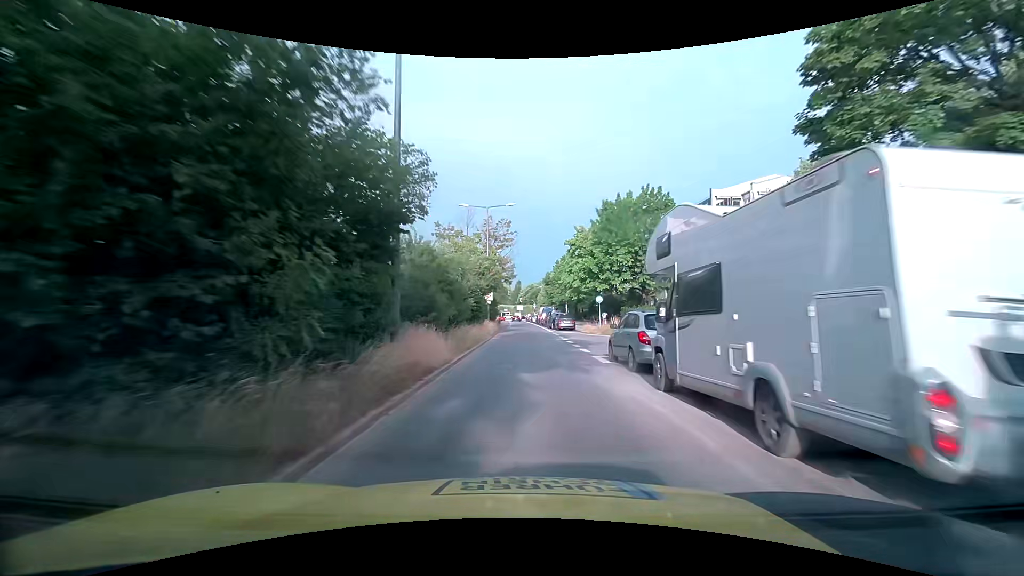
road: secondary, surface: asphalt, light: Day
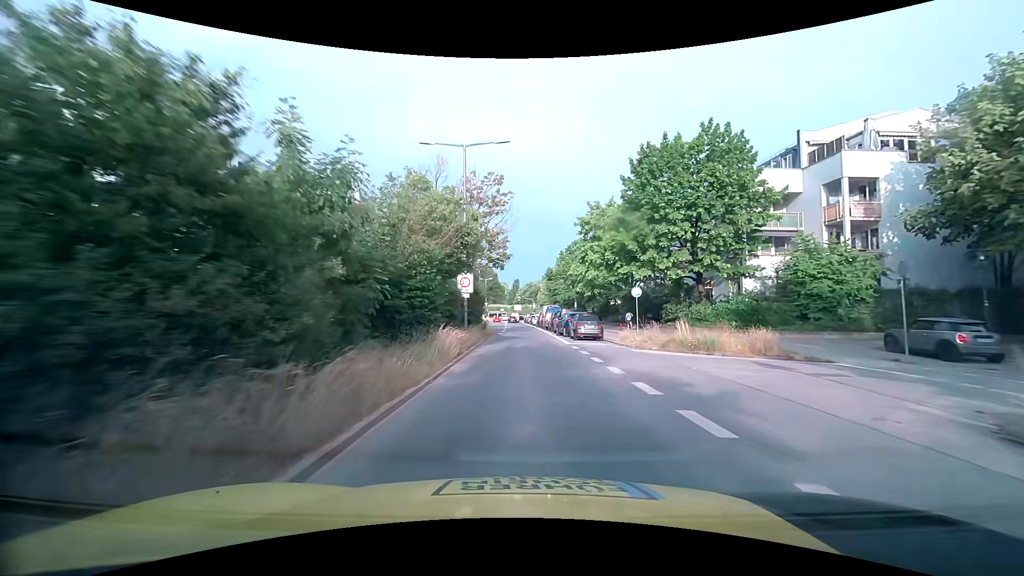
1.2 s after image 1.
(0.0, +15.7) m; +1°
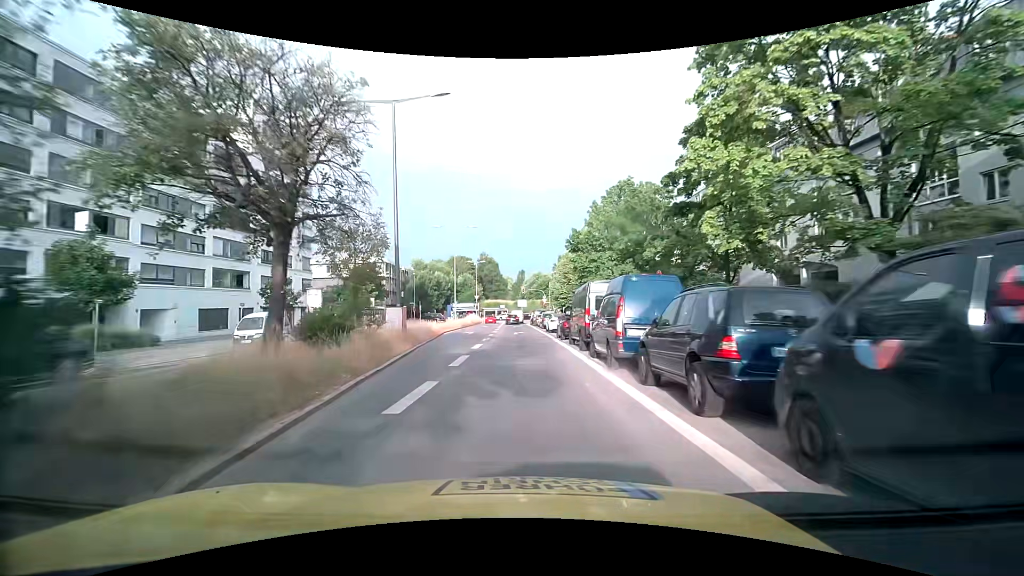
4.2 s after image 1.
(0.0, +36.6) m; -1°
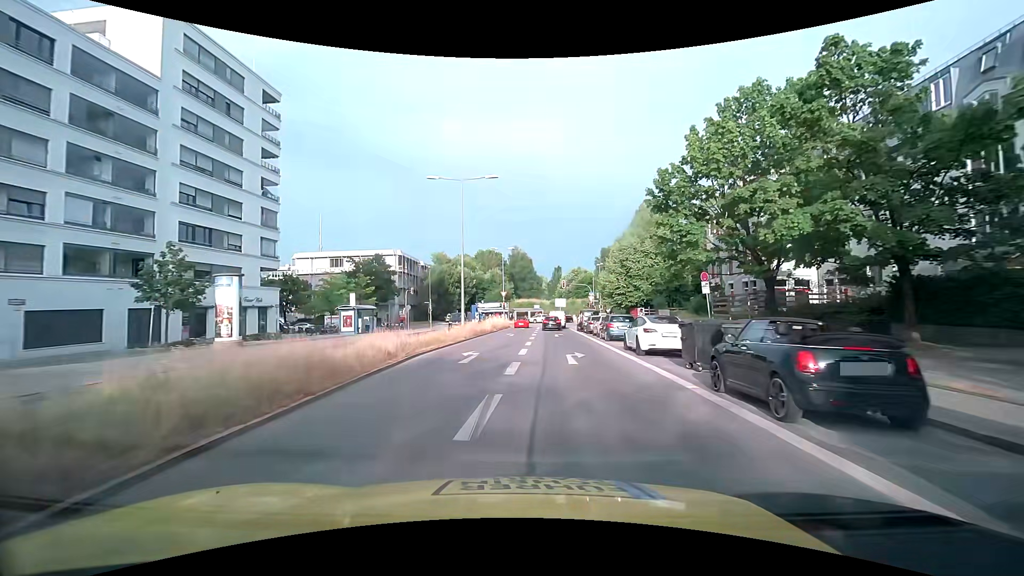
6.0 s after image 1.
(-0.8, +19.5) m; -3°
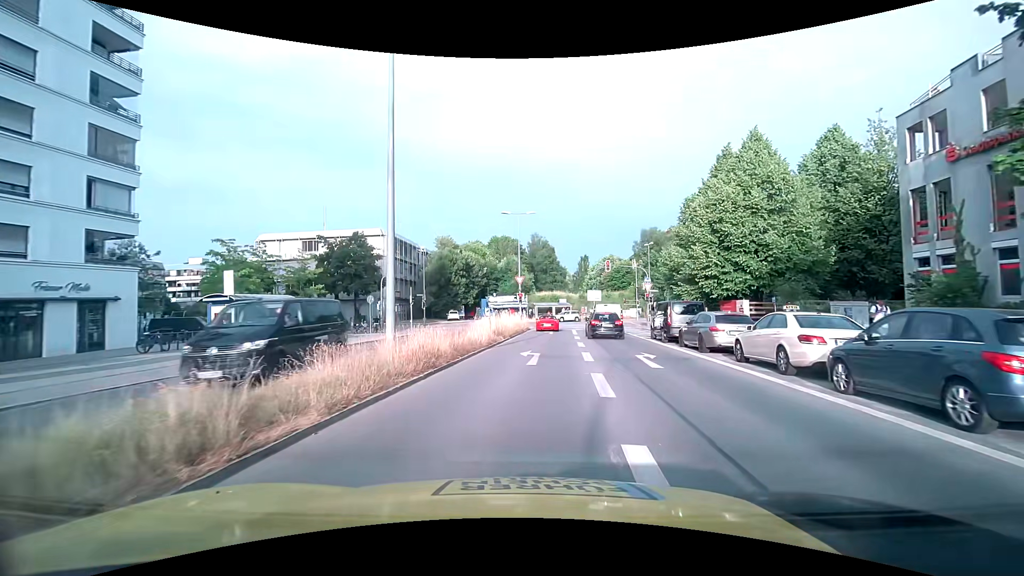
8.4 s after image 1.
(-0.7, +21.3) m; -2°
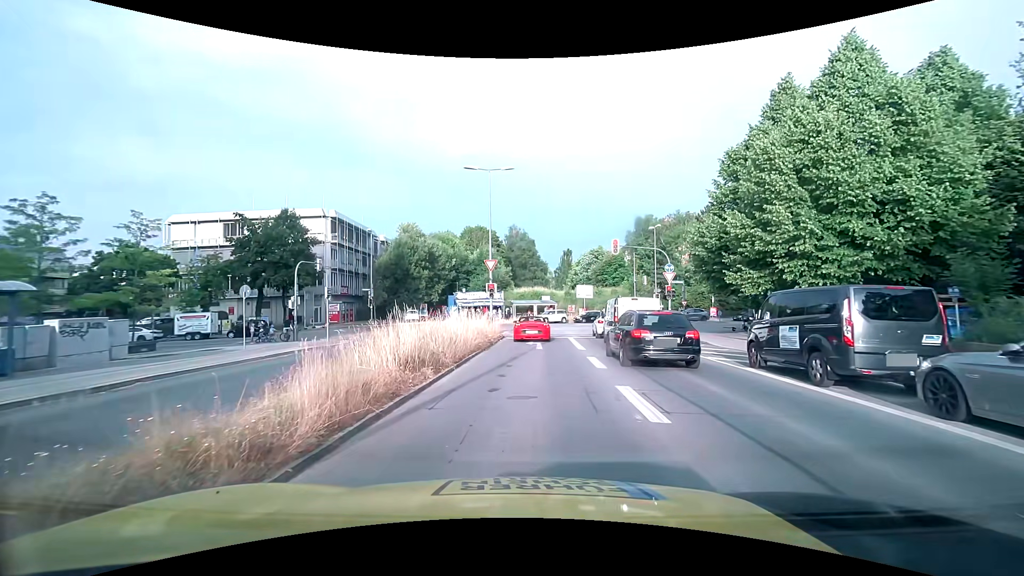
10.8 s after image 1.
(+0.2, +13.7) m; +2°
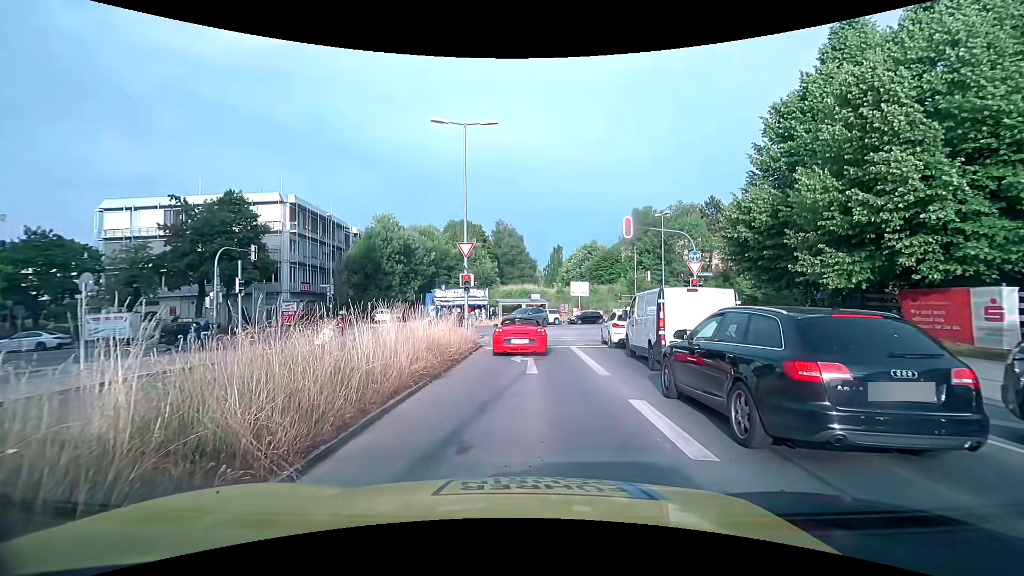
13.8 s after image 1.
(+0.1, +7.3) m; -1°
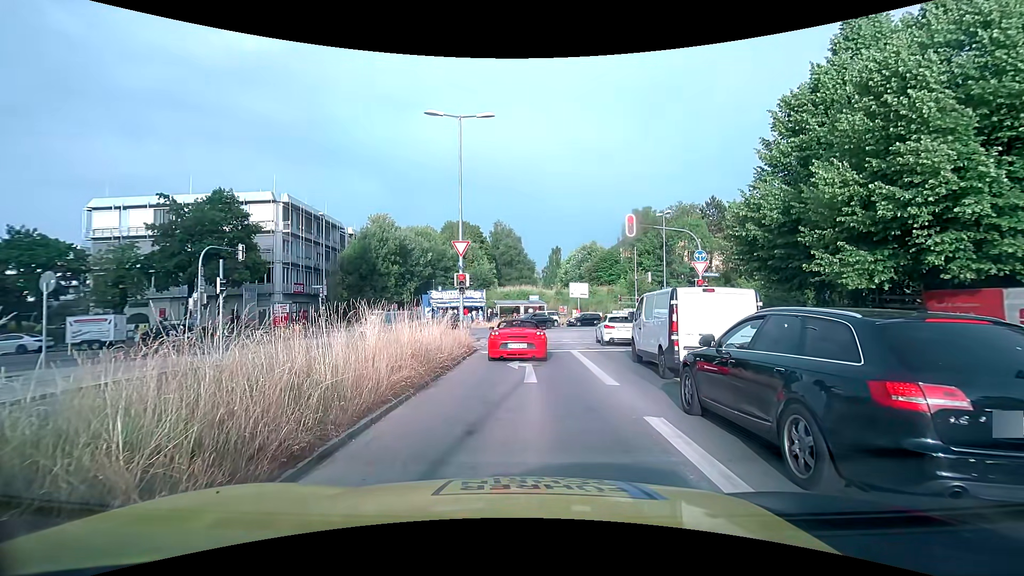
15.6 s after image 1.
(0.0, +1.1) m; 0°
(0, +10) (+1, +20) (+1, +30) (-5, +38) (-15, +39) (-25, +38) (-34, +36) (-44, +34) (-54, +32) (-64, +31) m
